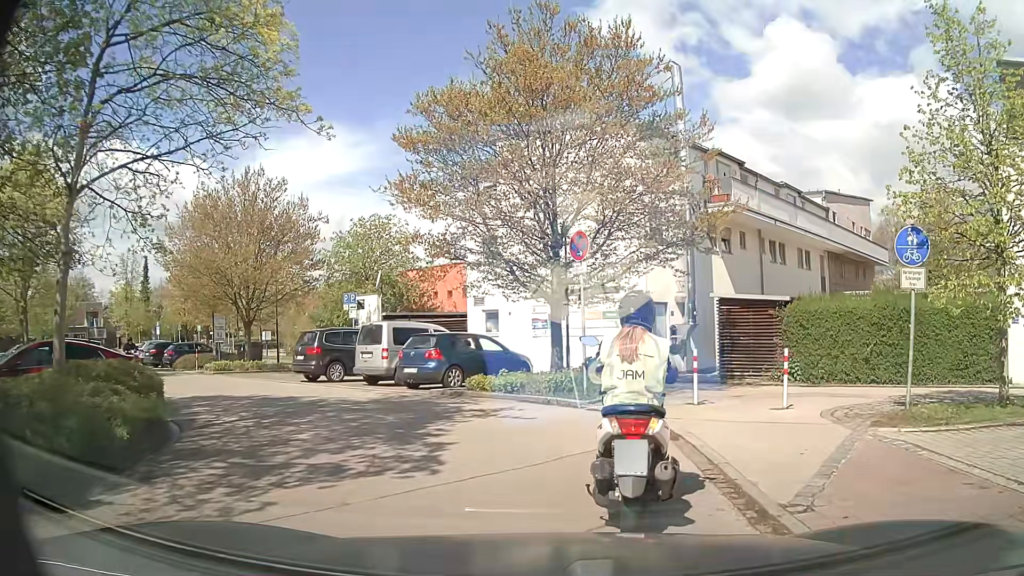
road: residential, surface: asphalt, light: Day
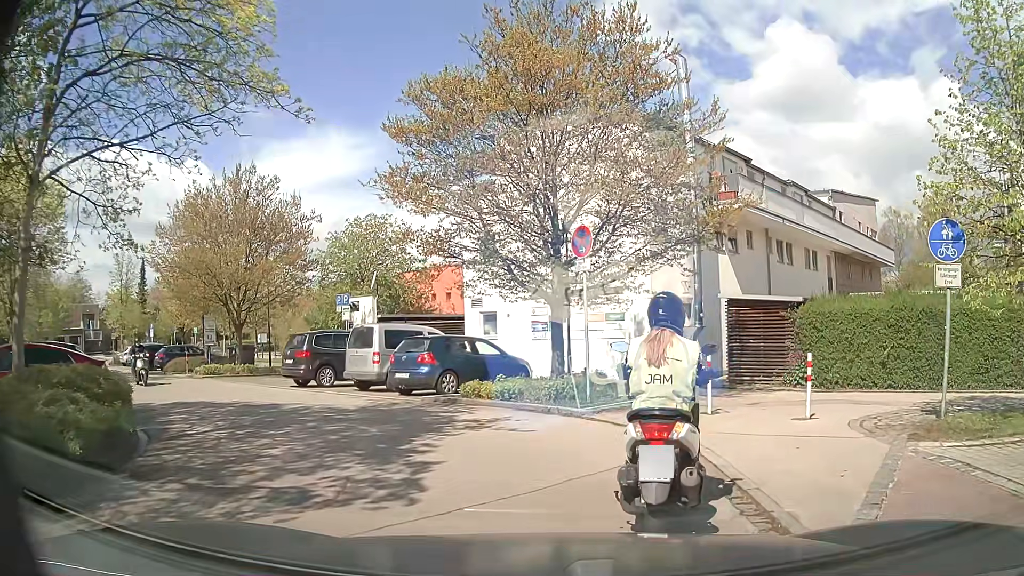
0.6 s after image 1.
(+0.1, +1.0) m; +1°
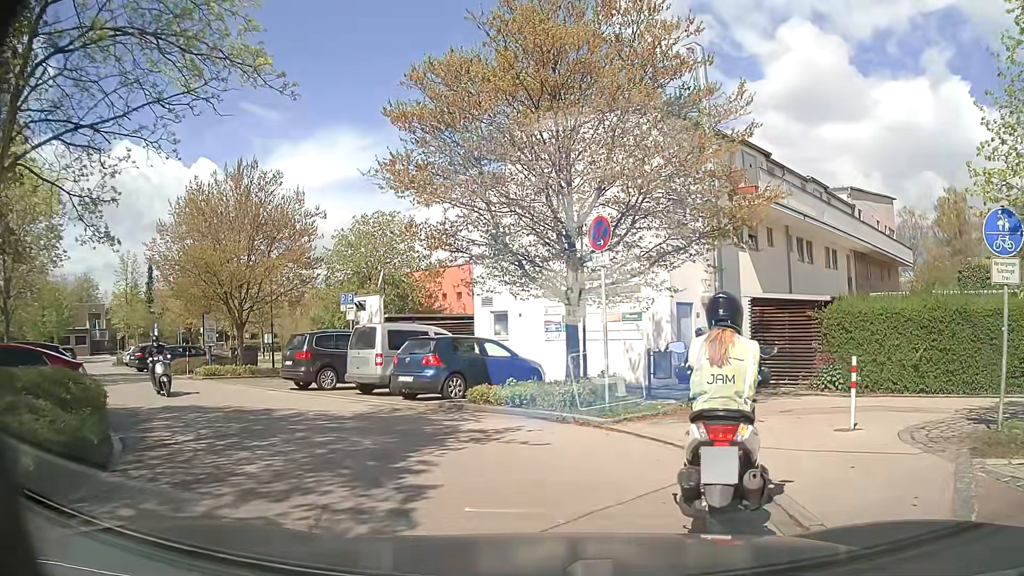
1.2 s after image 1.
(0.0, +1.1) m; -1°
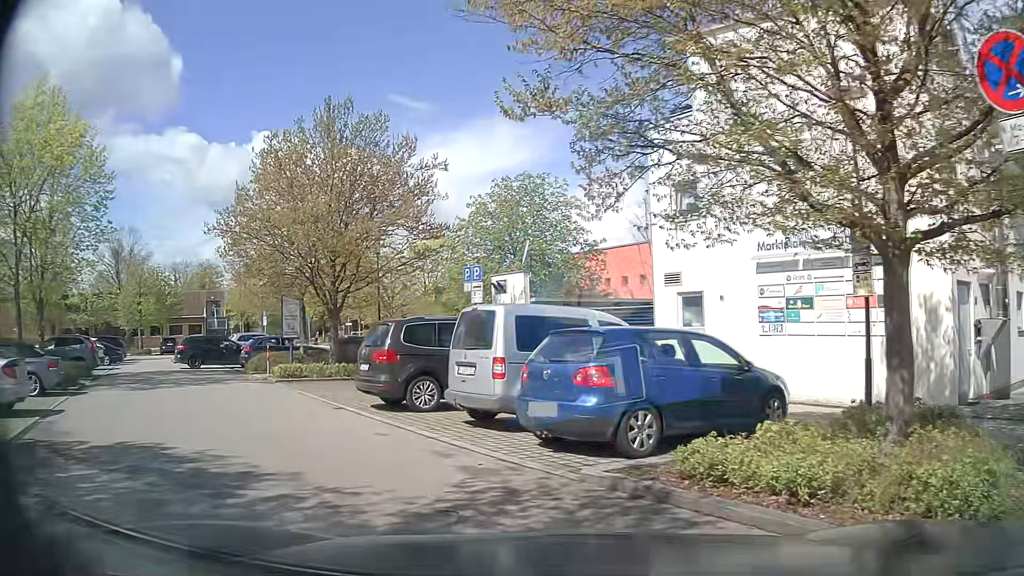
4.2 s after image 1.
(-0.6, +7.4) m; -14°
